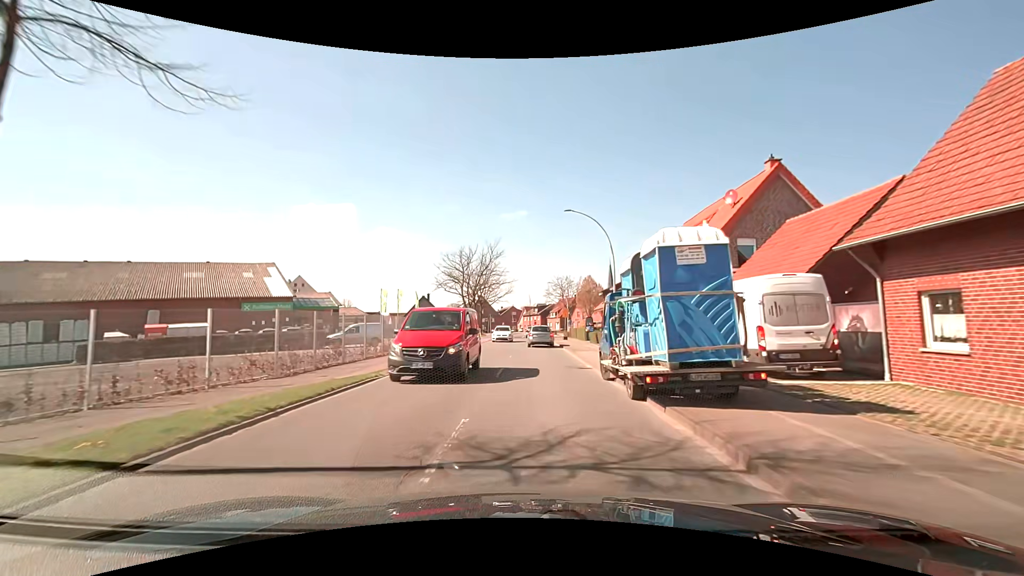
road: secondary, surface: asphalt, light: Day
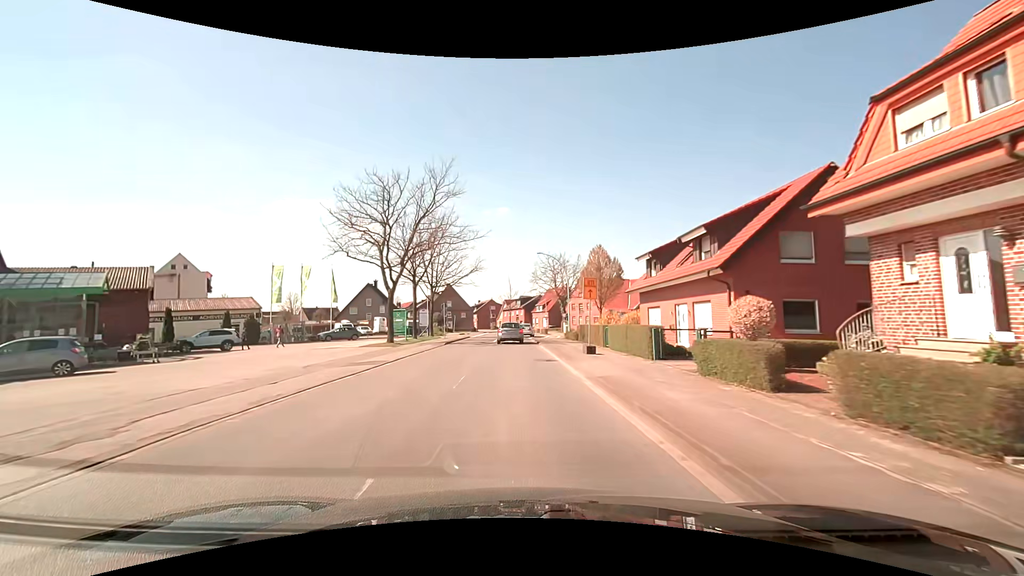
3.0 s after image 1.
(+0.6, +29.9) m; +2°
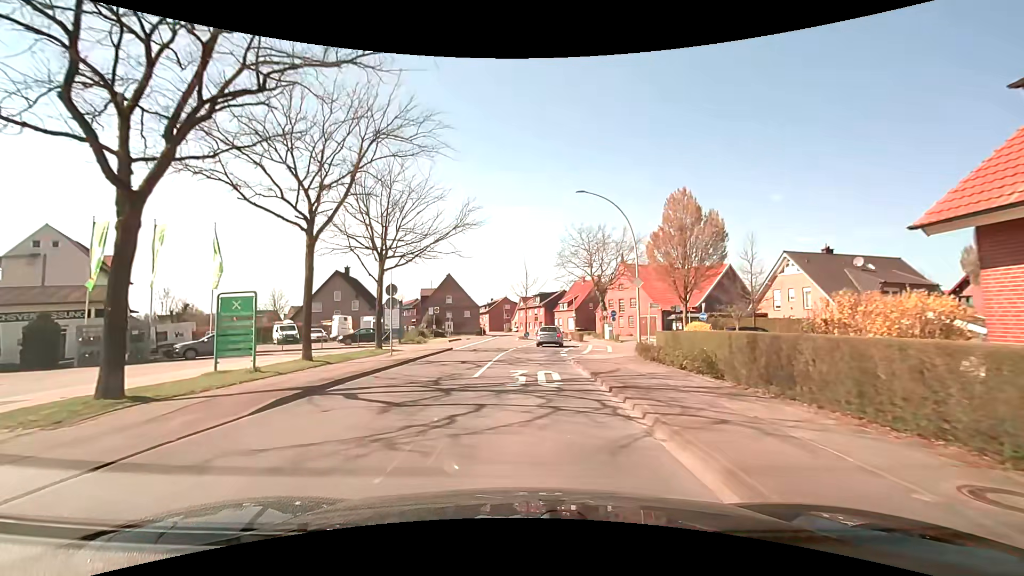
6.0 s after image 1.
(-0.5, +24.0) m; -2°
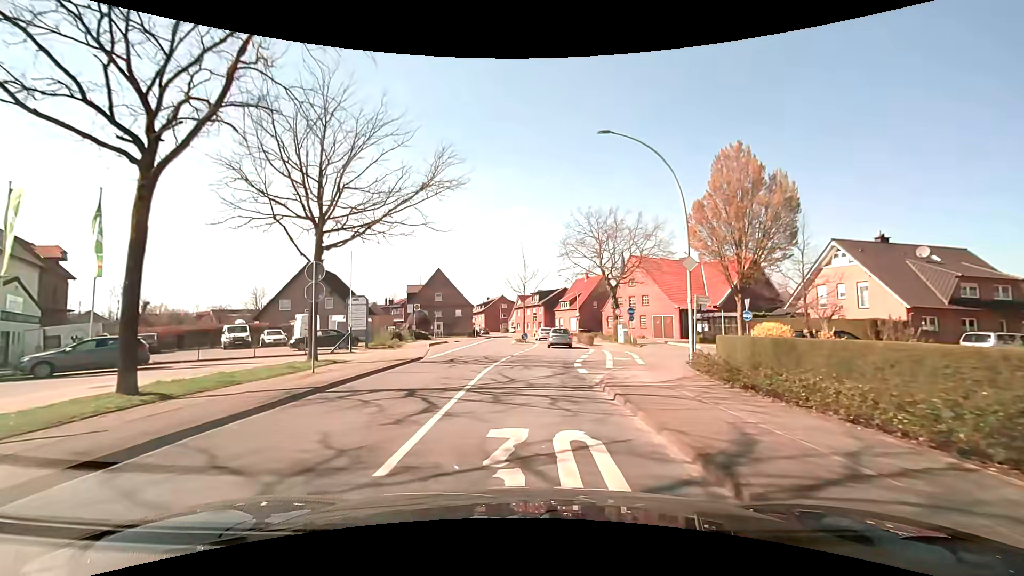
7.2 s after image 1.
(0.0, +8.5) m; 0°
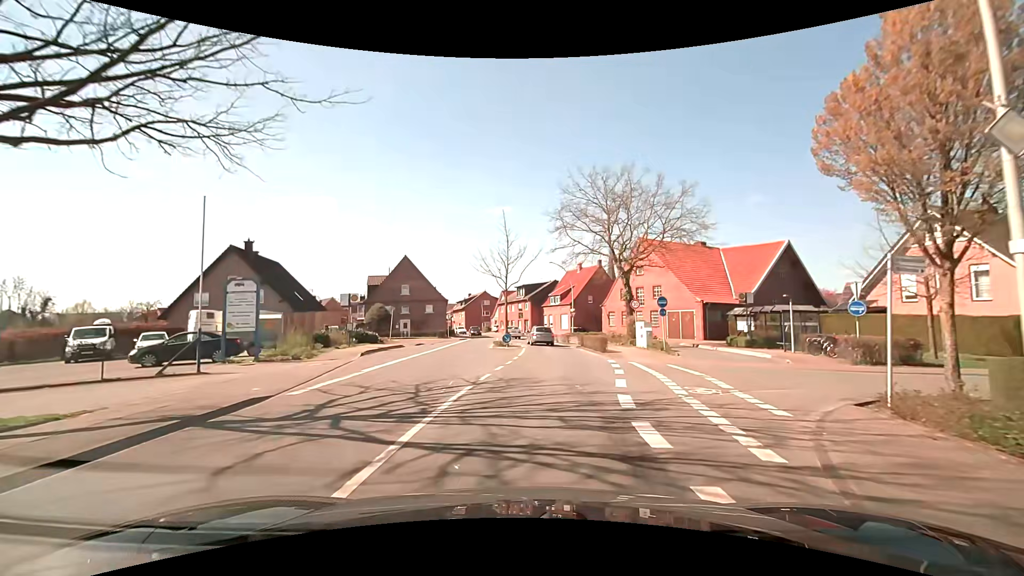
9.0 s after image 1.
(+0.1, +12.4) m; +2°
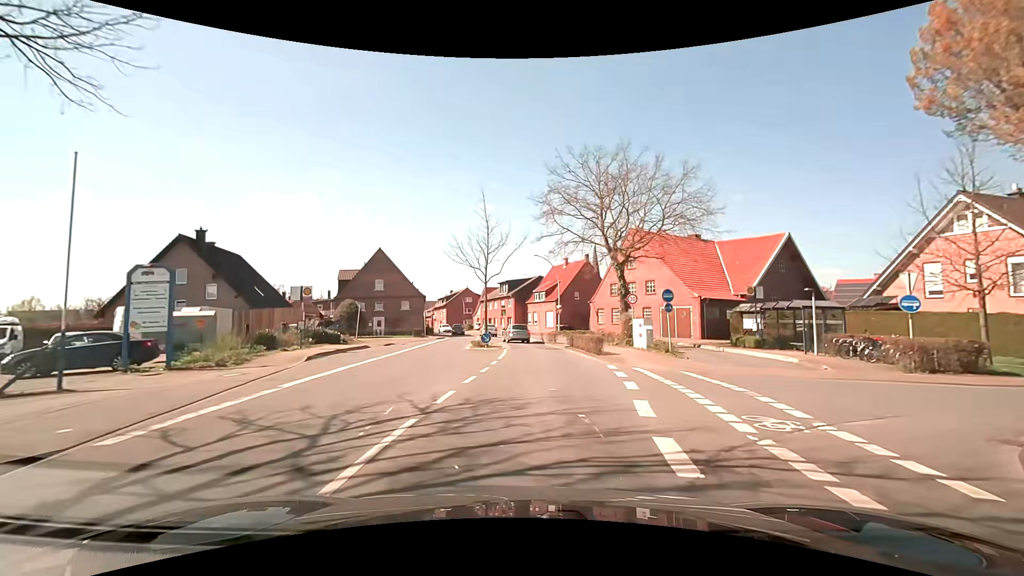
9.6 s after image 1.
(+0.1, +4.1) m; +1°
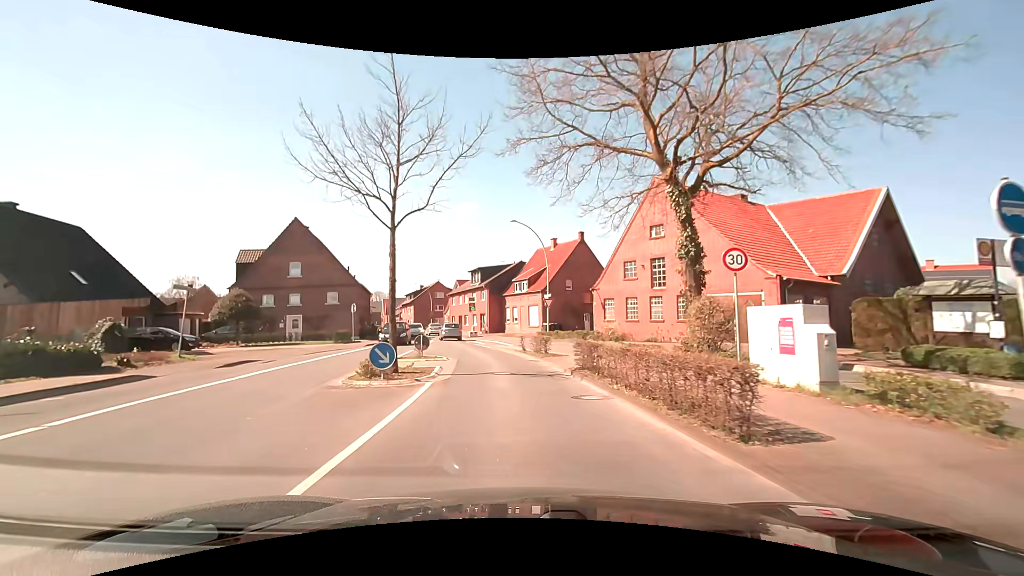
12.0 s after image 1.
(+0.8, +16.9) m; +3°
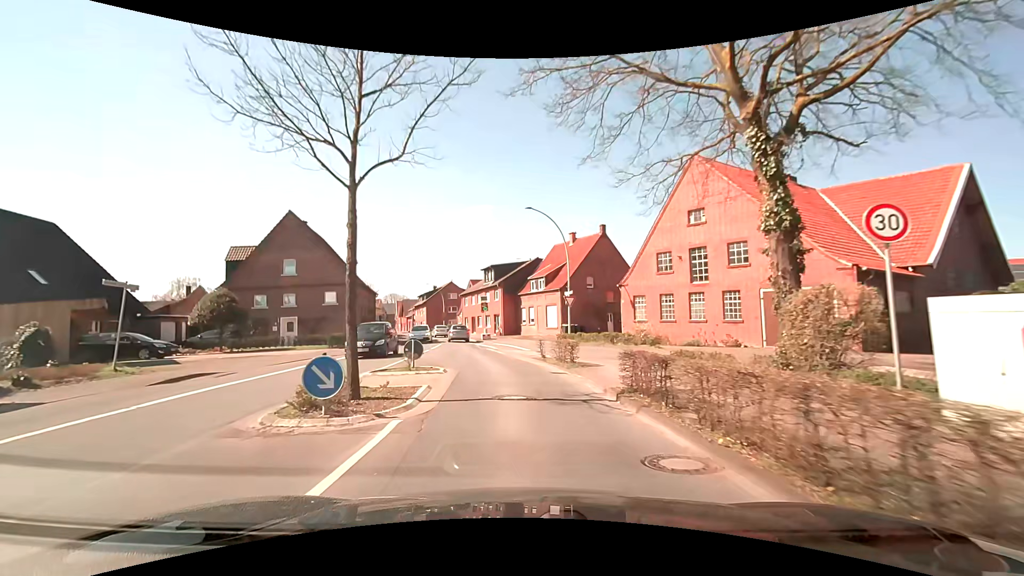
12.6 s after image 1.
(-0.1, +4.4) m; -2°
(0, +10) (-1, +20) (-3, +30) (-5, +40) (-7, +49) (-9, +59) (-12, +69) (-15, +78) (-18, +88) (-21, +97) m
